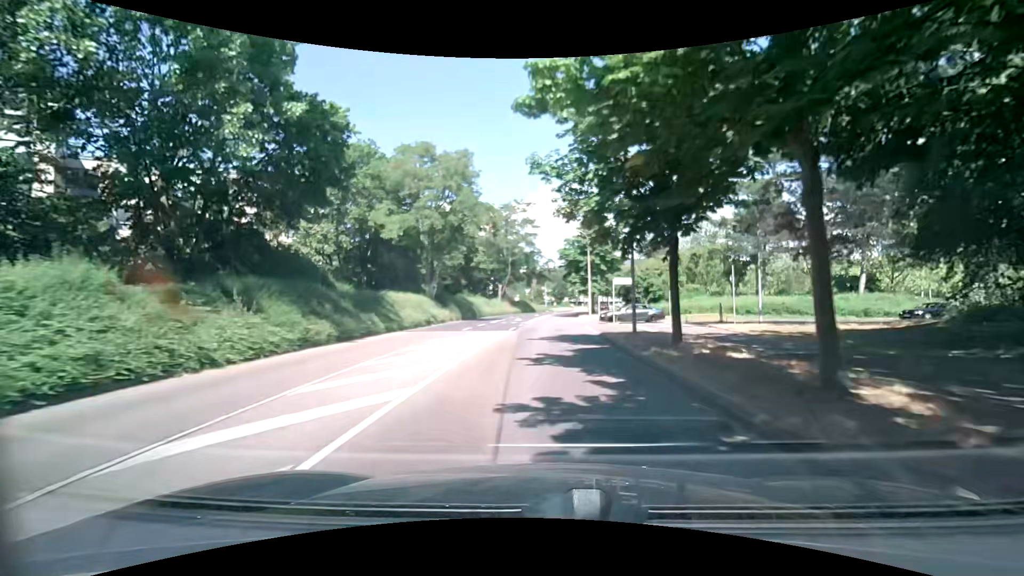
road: tertiary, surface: asphalt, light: Day
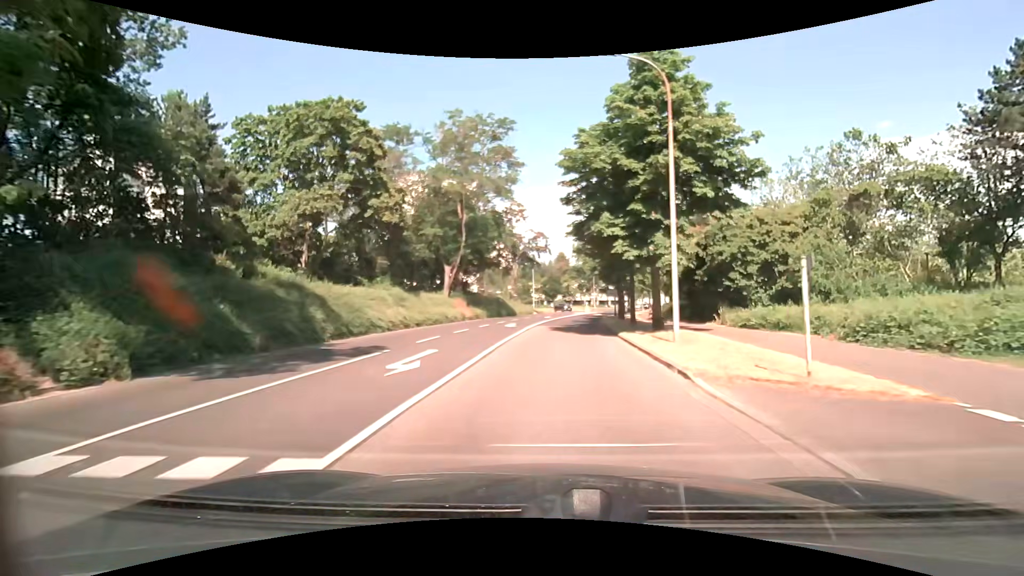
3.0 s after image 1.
(+0.8, +35.8) m; +2°
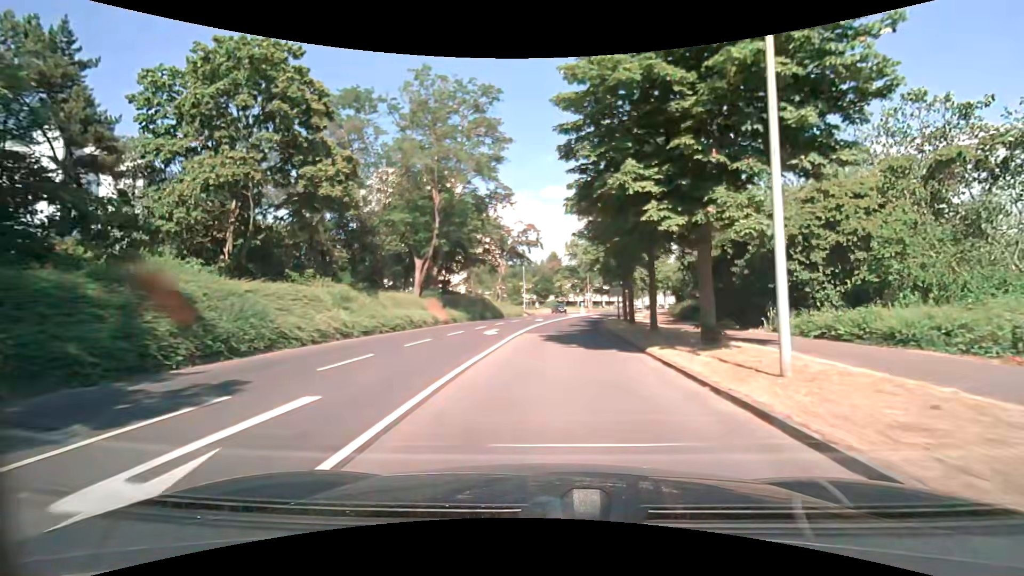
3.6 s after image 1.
(+0.1, +7.1) m; +1°
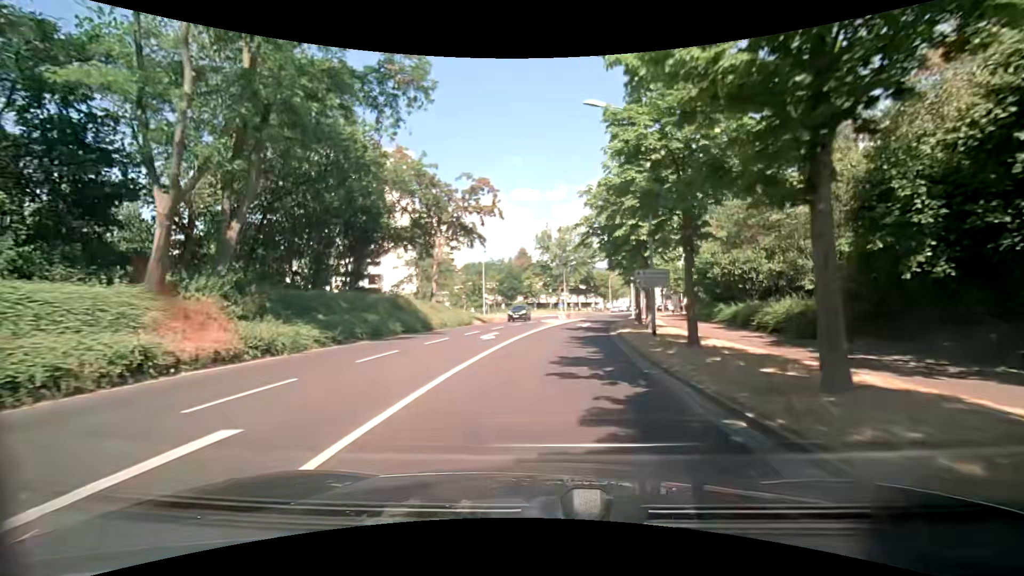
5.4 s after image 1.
(+0.6, +21.4) m; +4°
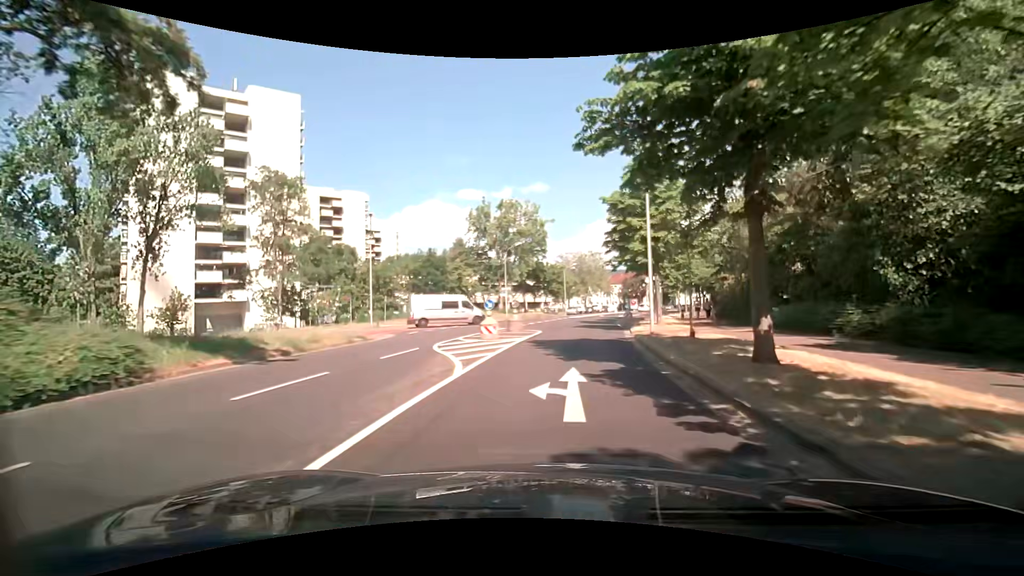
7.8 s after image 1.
(+1.5, +28.5) m; +6°
